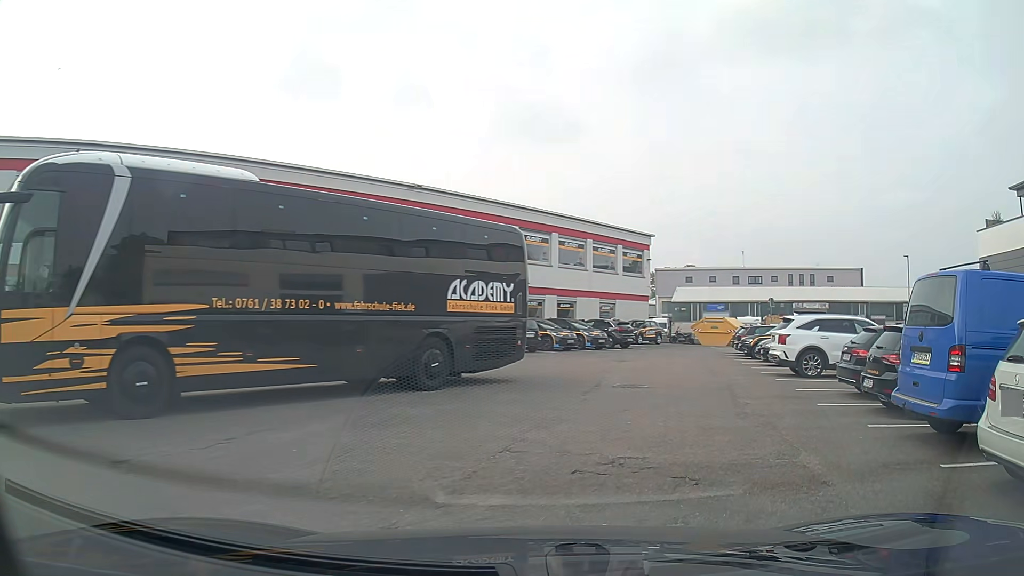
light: Day
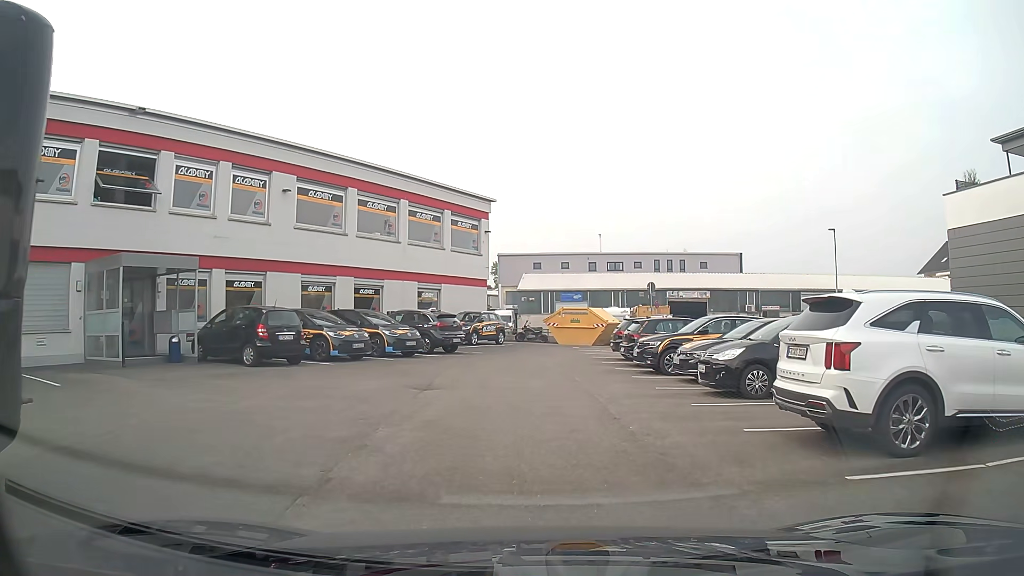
(+1.8, +11.8) m; +14°
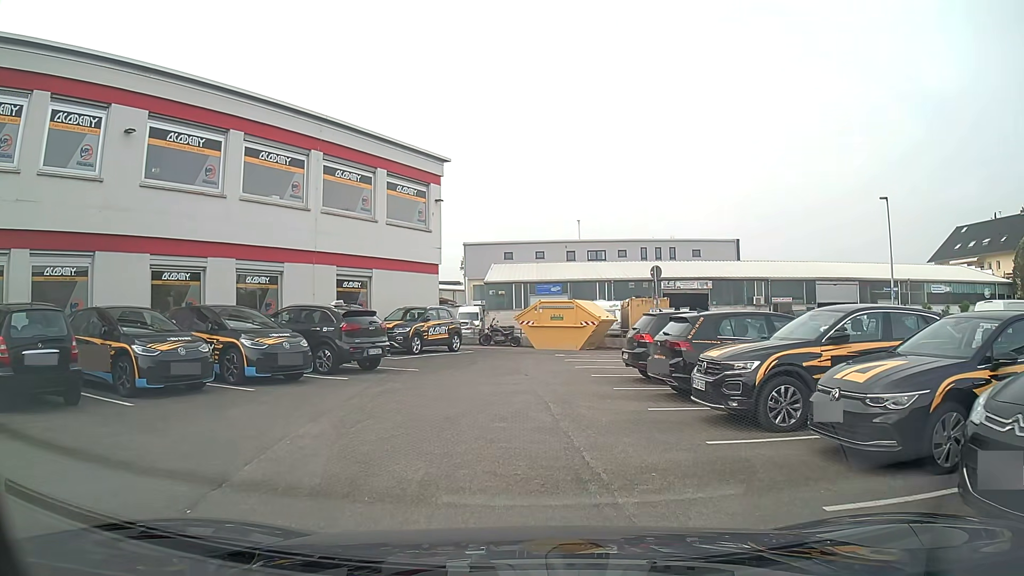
(-0.1, +9.1) m; 0°
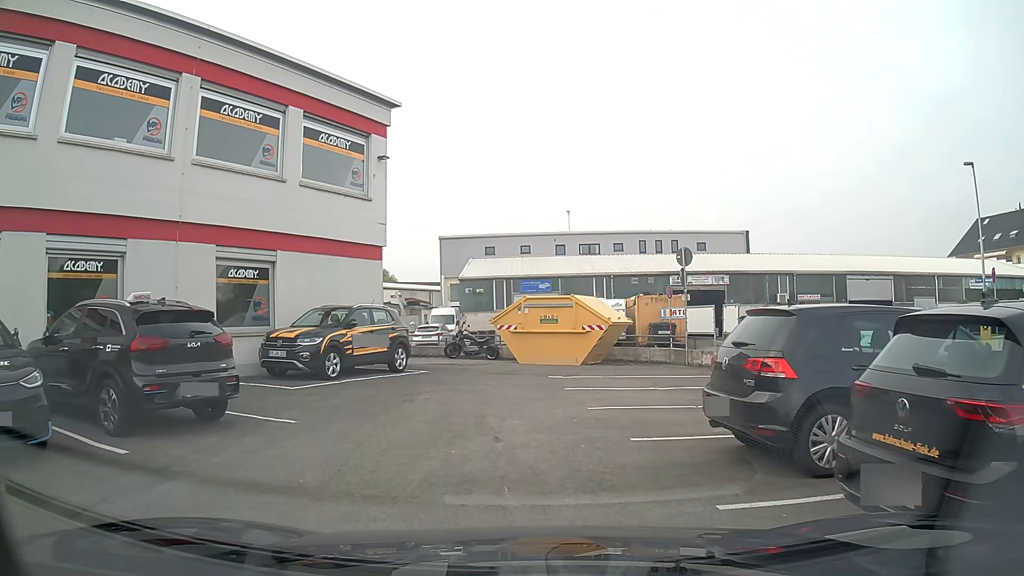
(+0.1, +7.9) m; +2°
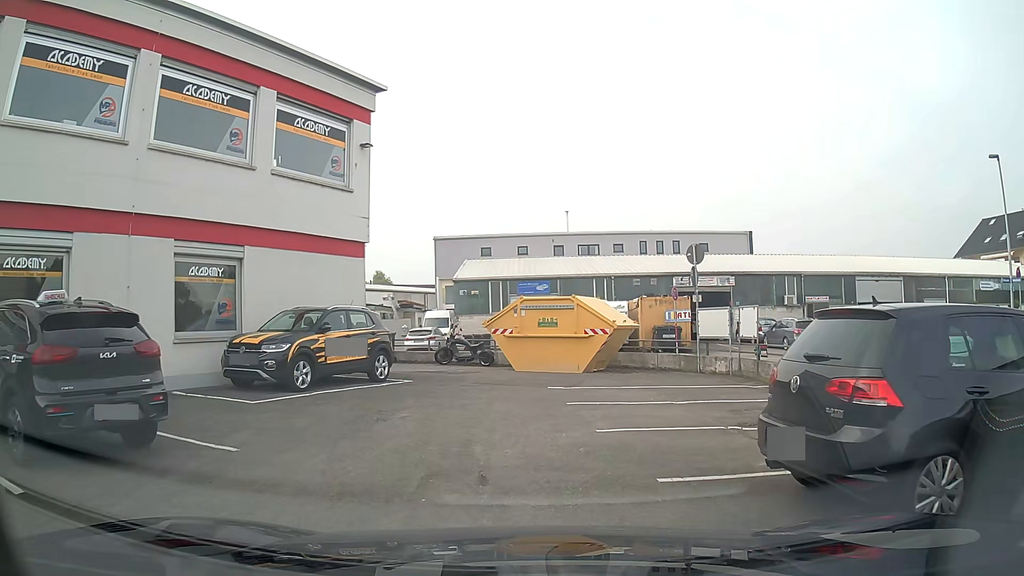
(0.0, +1.8) m; +1°
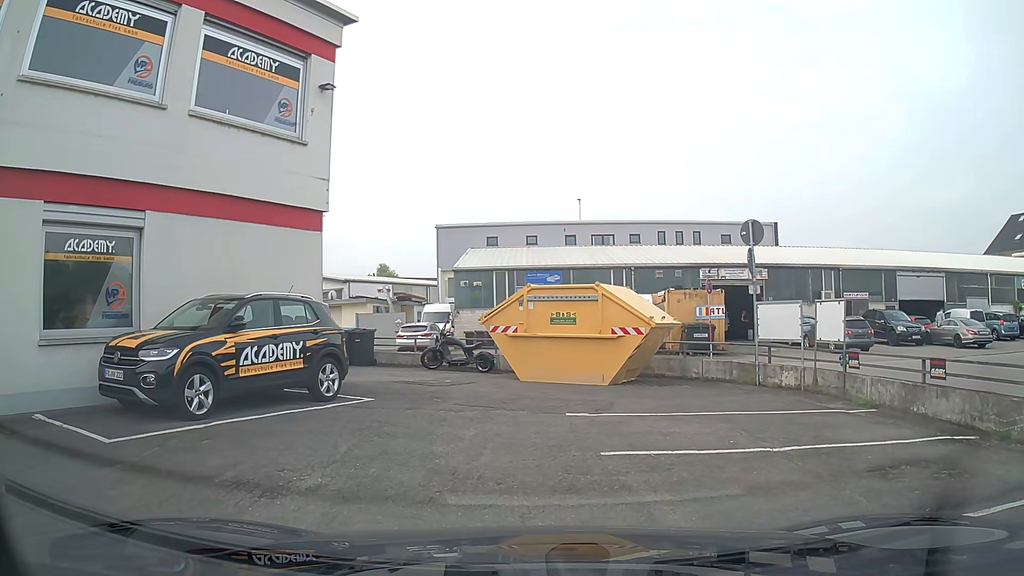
(-0.1, +4.2) m; -3°
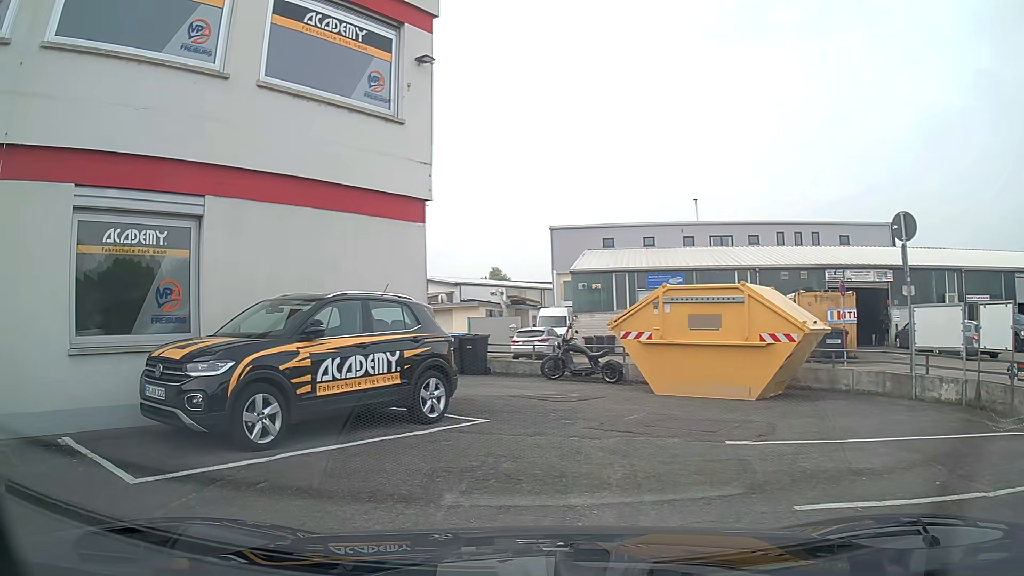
(-0.1, +1.8) m; -9°
